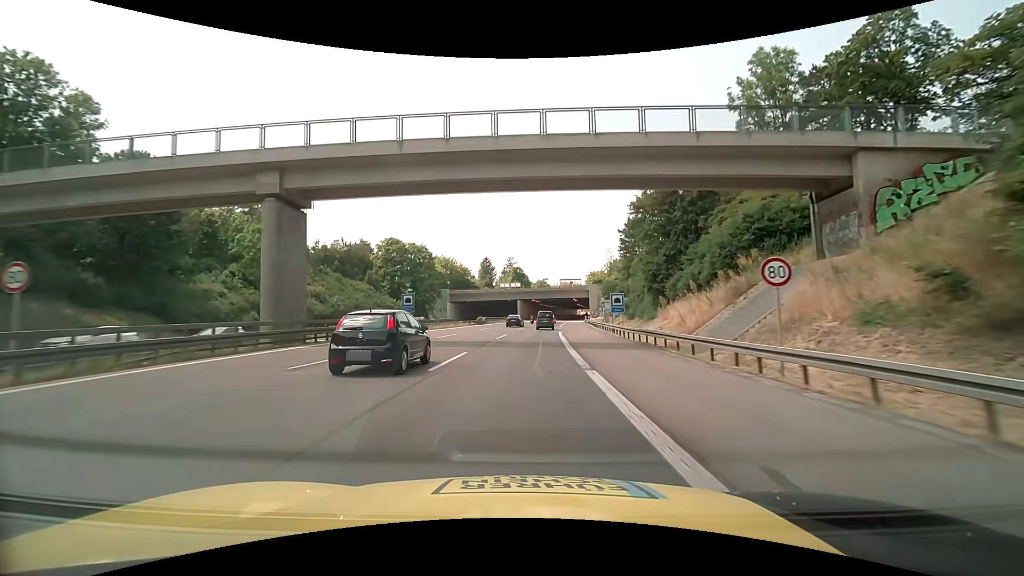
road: motorway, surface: asphalt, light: Day
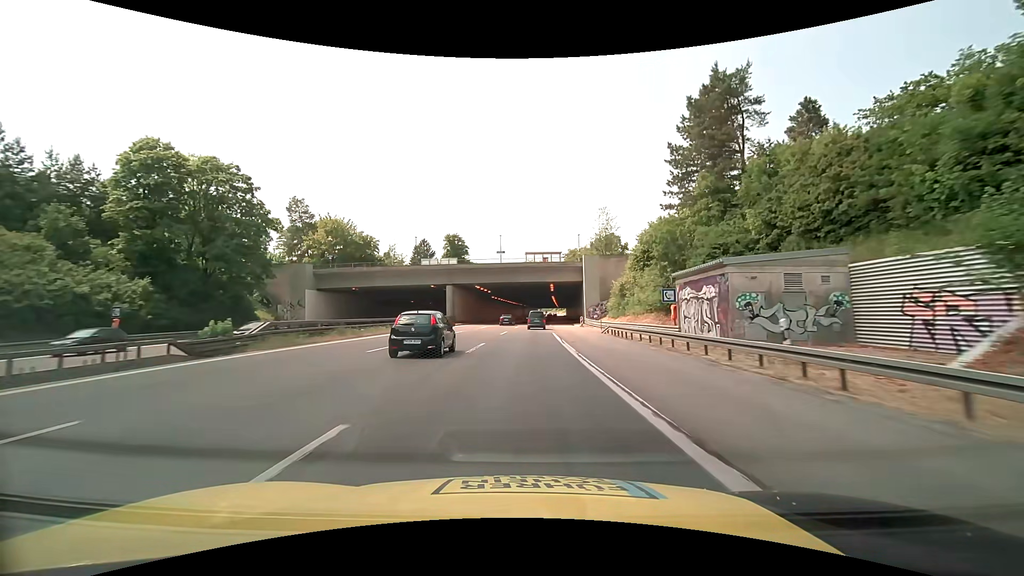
(+3.0, +65.9) m; +5°
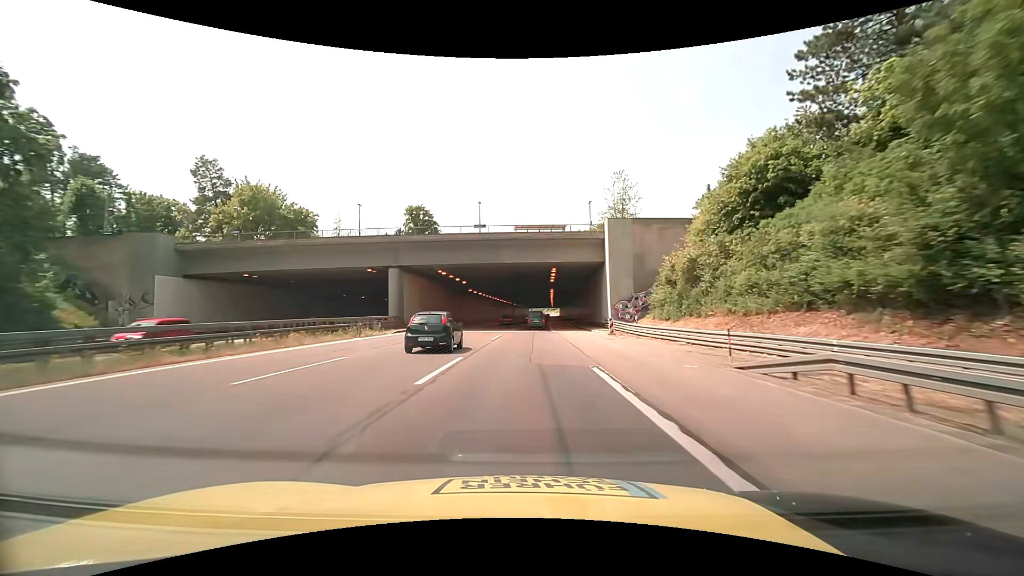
(+0.2, +26.4) m; +1°
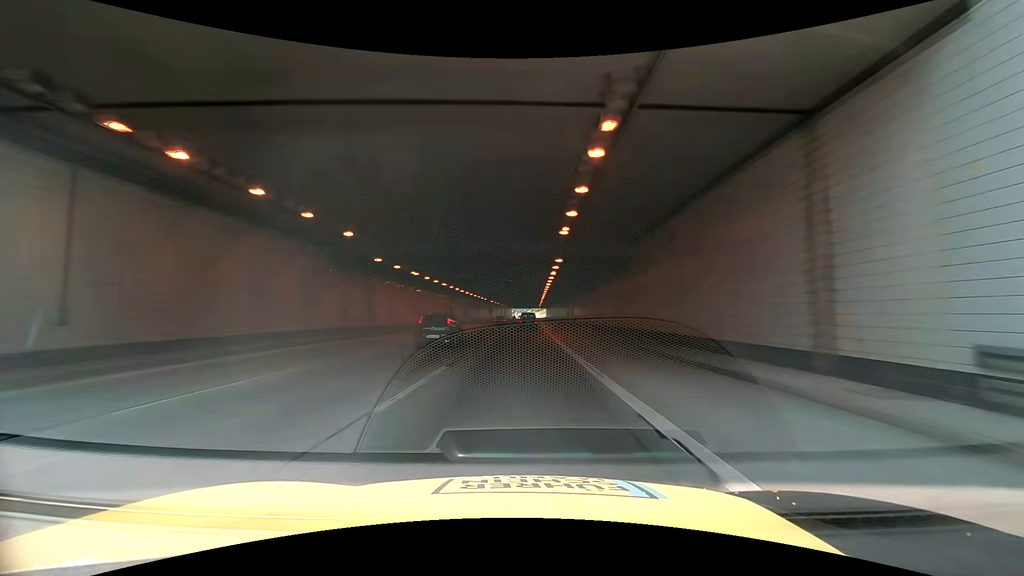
(+0.7, +39.5) m; +2°
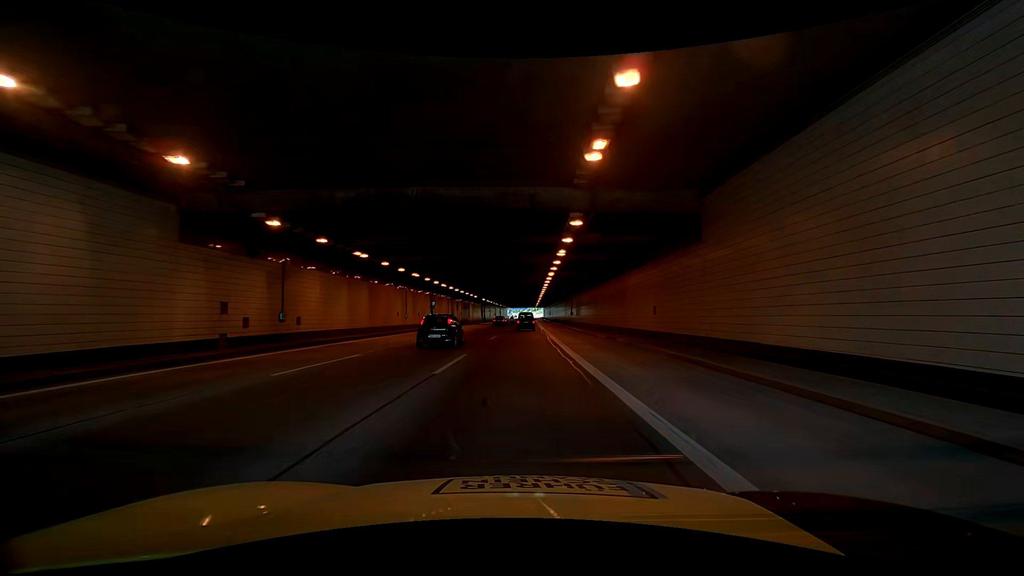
(+0.2, +13.1) m; +1°
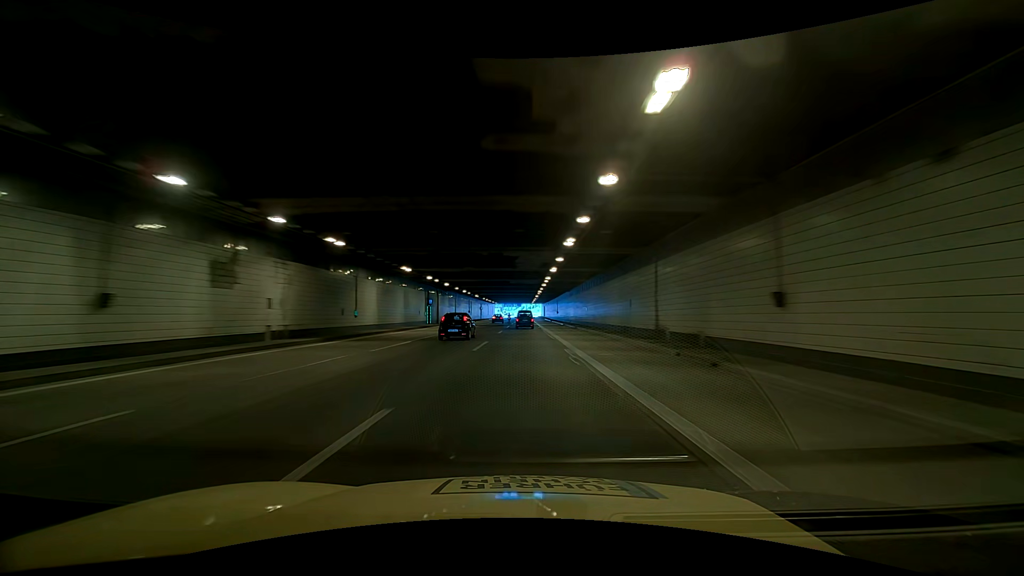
(+1.1, +64.9) m; +3°
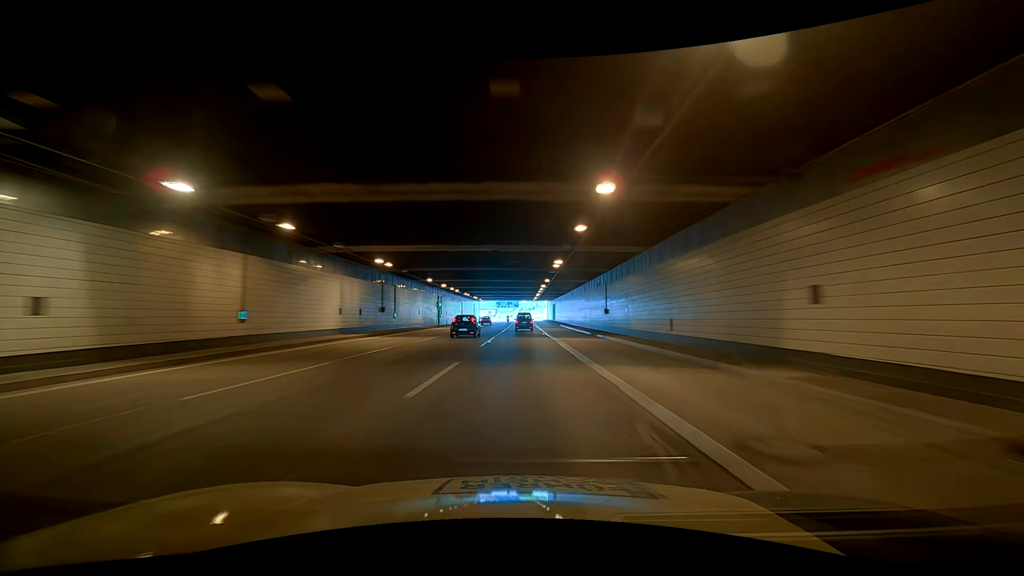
(+1.6, +64.4) m; +3°
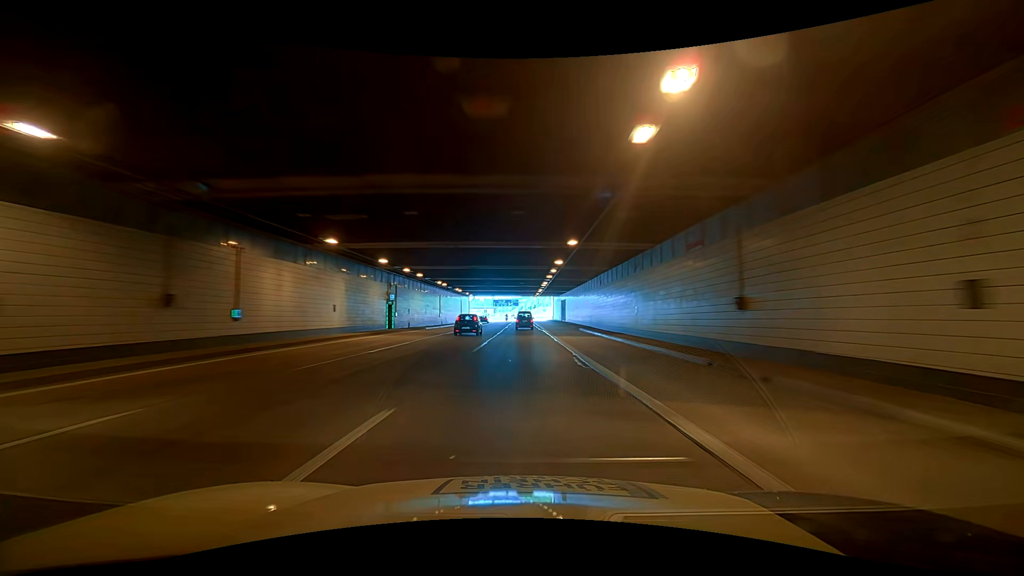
(0.0, +25.7) m; 0°
